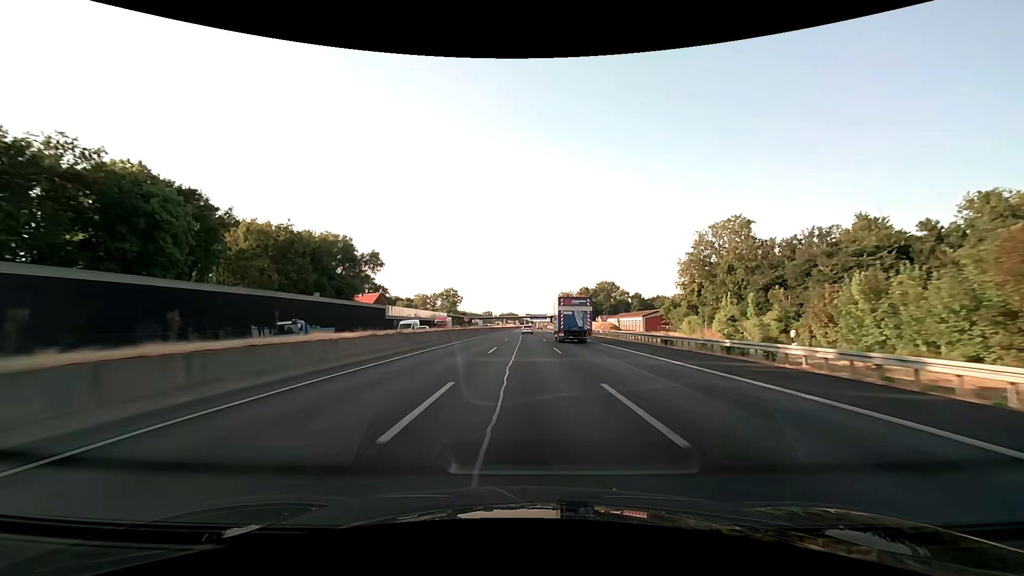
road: motorway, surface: asphalt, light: Day
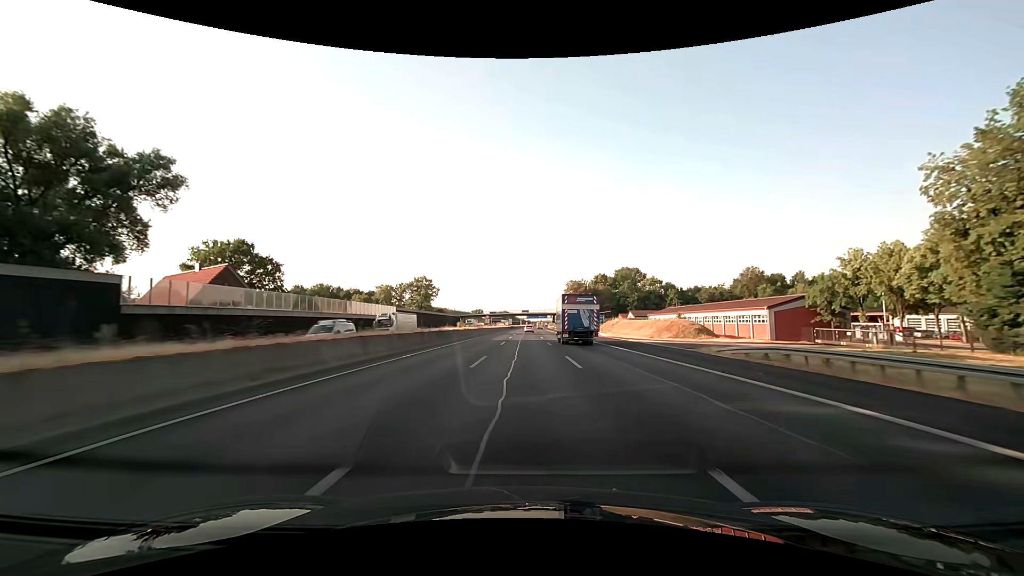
(+0.2, +63.2) m; 0°
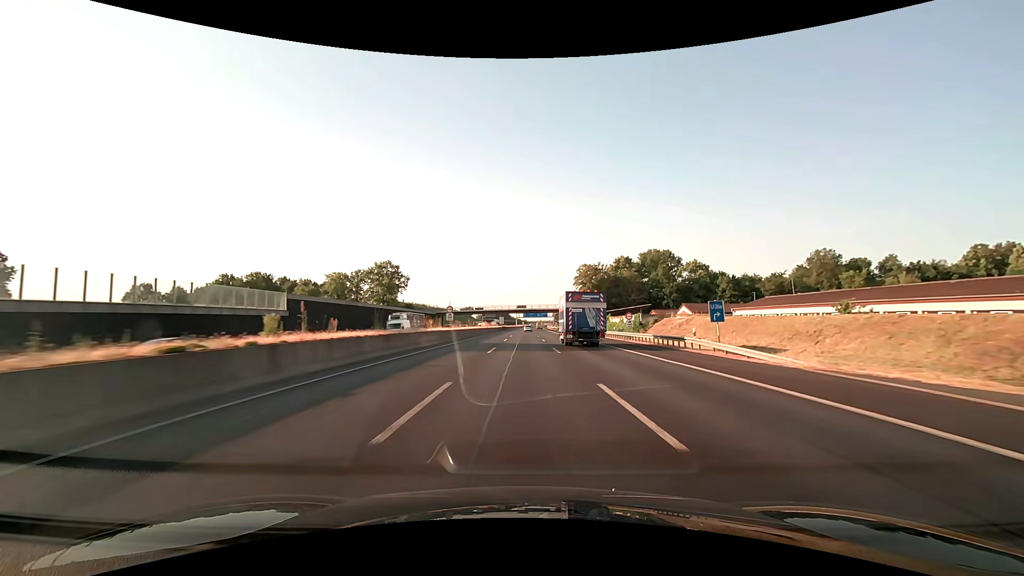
(+0.2, +47.4) m; 0°
(0, +10) (0, +20) (0, +30) (0, +40) (0, +50) (0, +60) (0, +70) (0, +80) (+1, +90) (+1, +100) m
